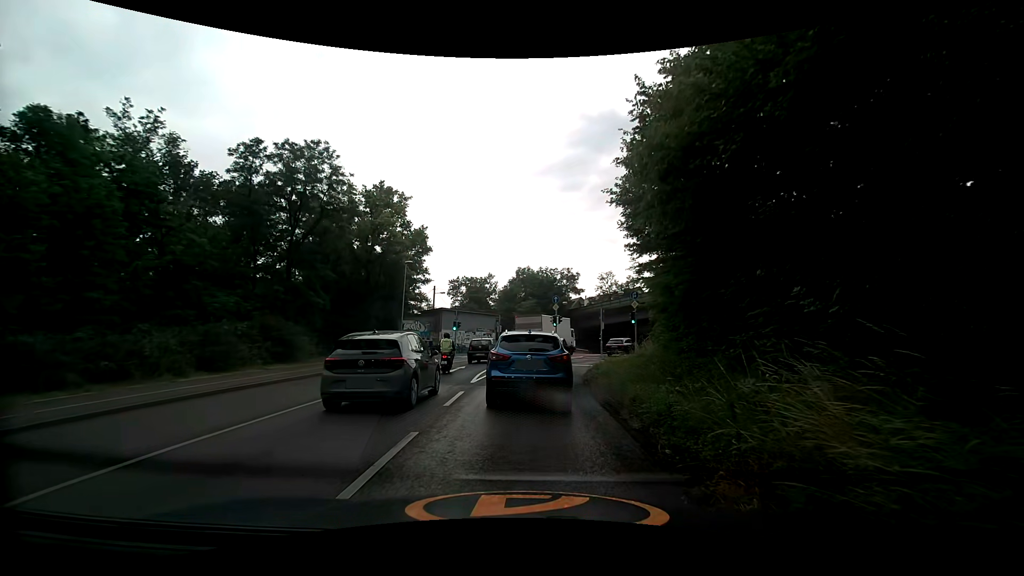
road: secondary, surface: asphalt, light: Day
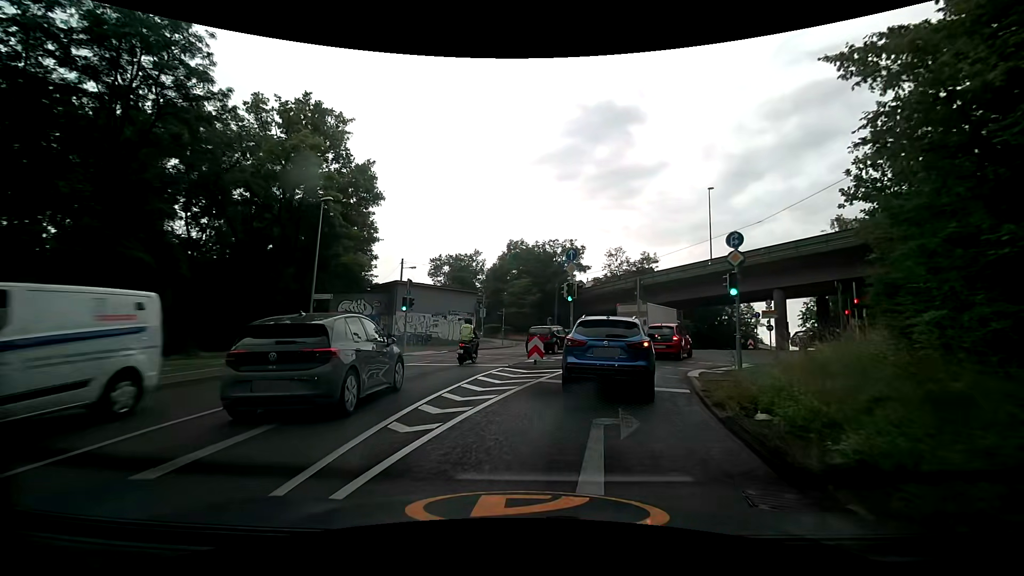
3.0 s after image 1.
(-0.1, +17.5) m; 0°
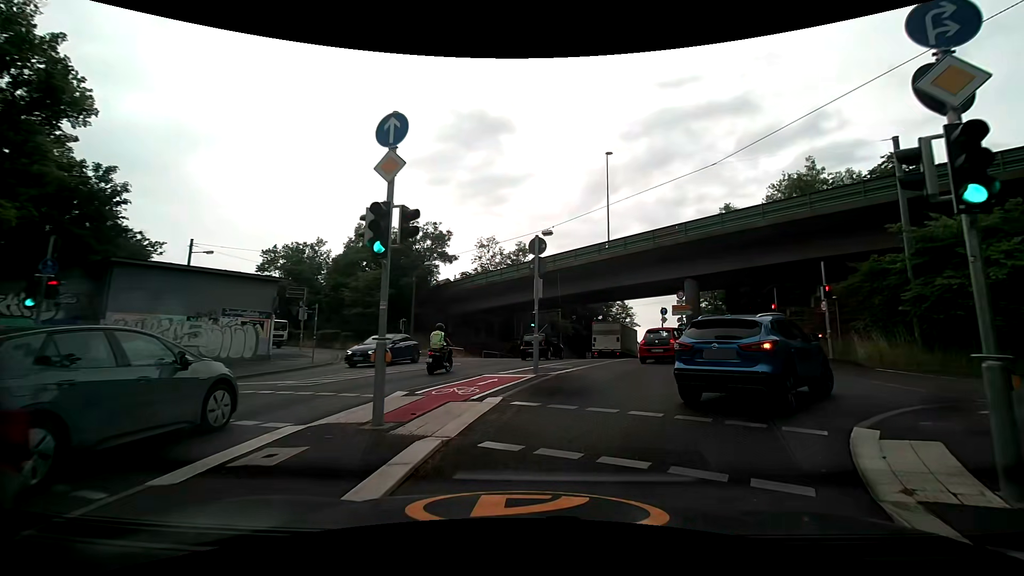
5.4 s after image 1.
(+1.7, +13.6) m; +15°
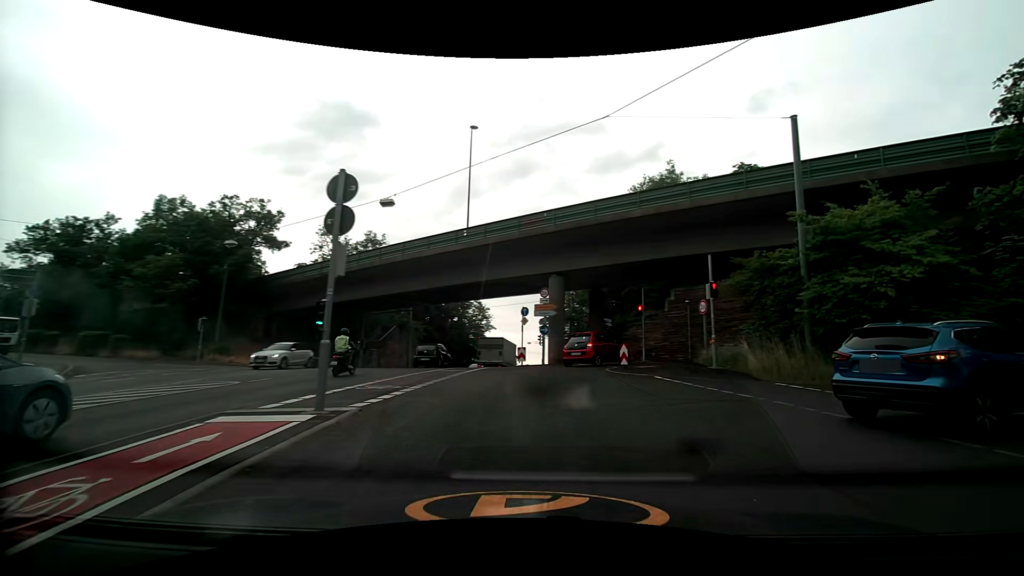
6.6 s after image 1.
(+0.7, +6.2) m; +16°
